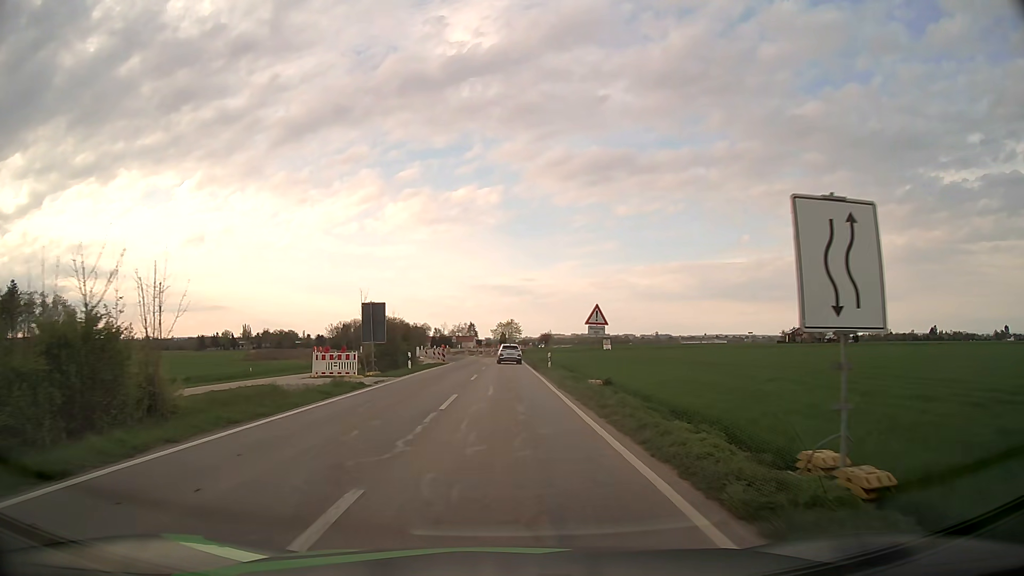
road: service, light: Day
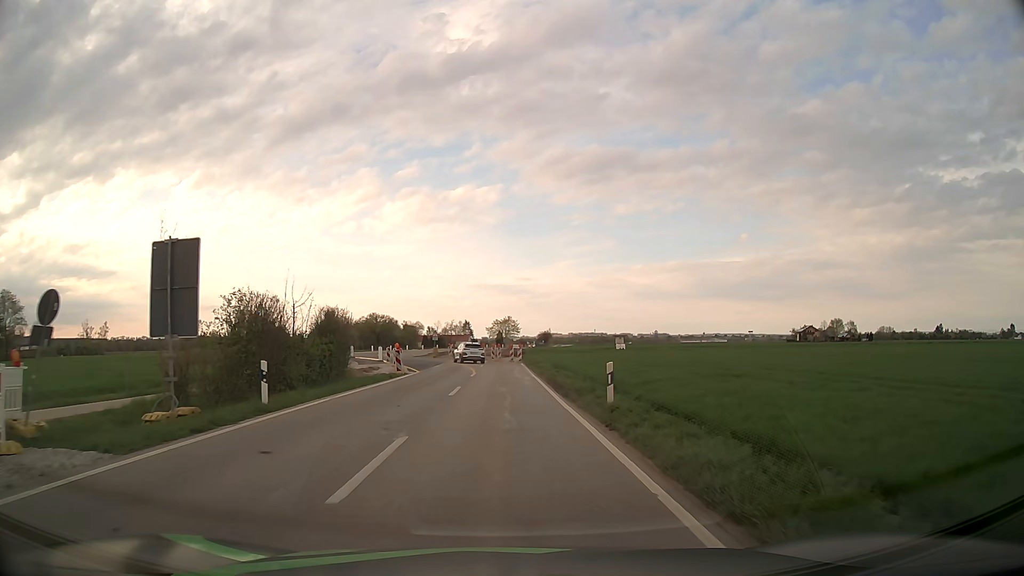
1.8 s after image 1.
(0.0, +21.2) m; 0°
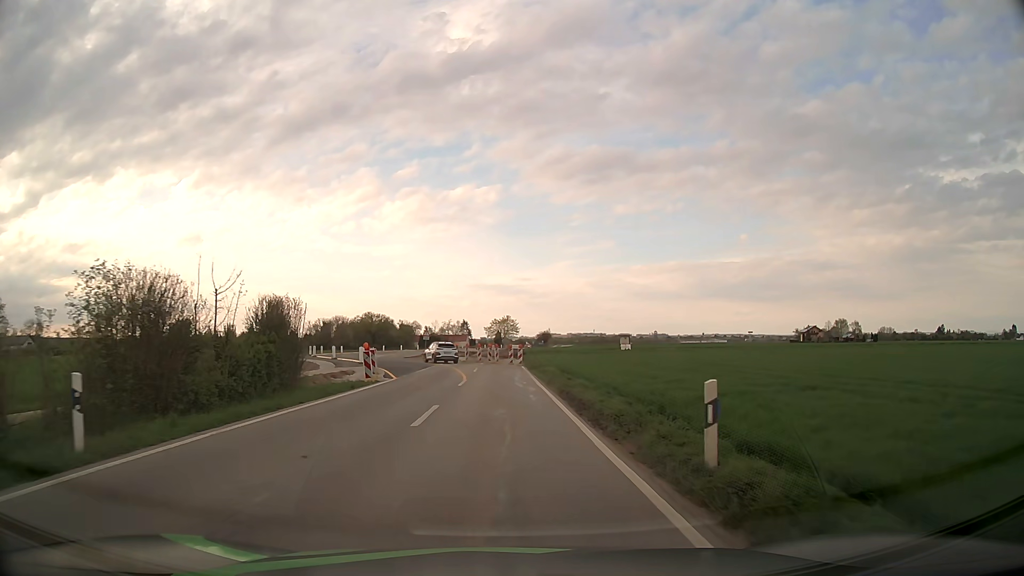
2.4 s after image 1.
(0.0, +6.9) m; 0°
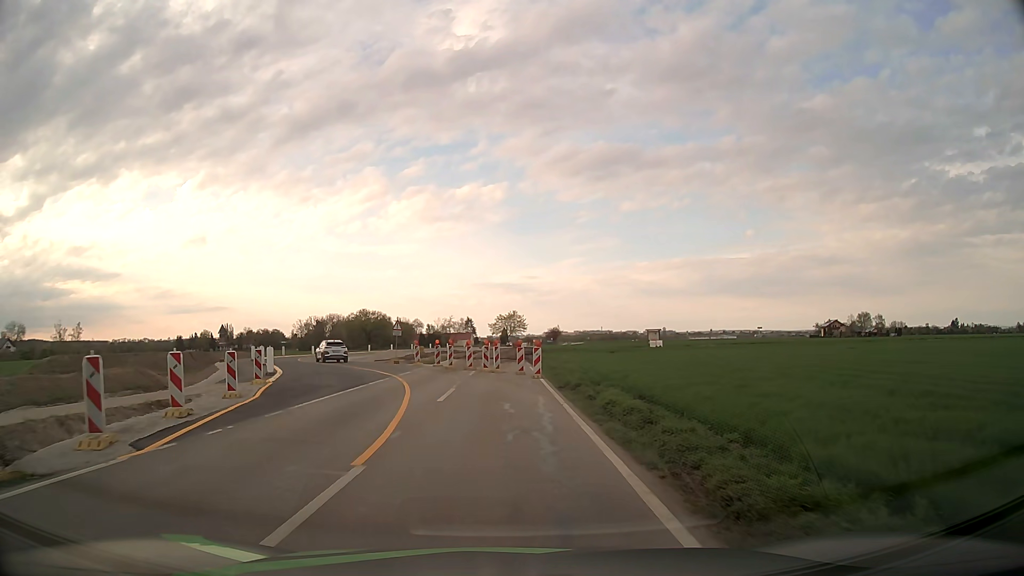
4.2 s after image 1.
(0.0, +20.2) m; -1°
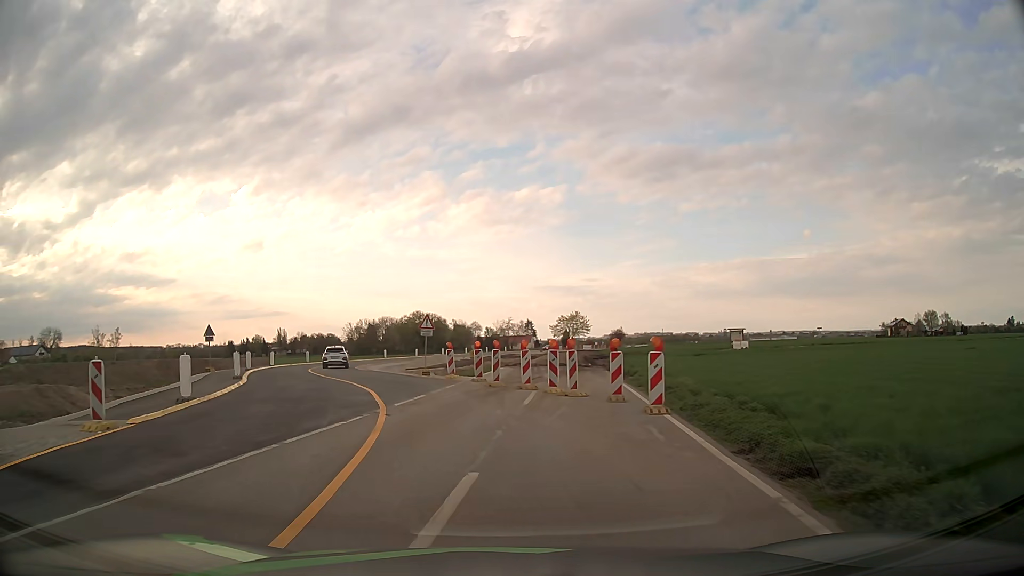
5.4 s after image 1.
(-0.4, +12.8) m; -5°
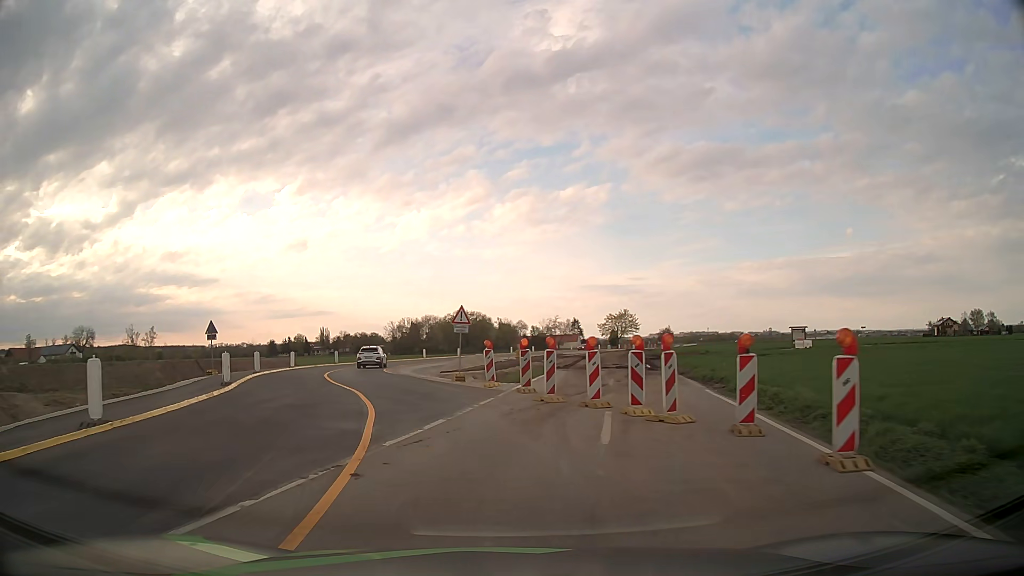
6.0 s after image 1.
(-0.2, +6.2) m; -4°
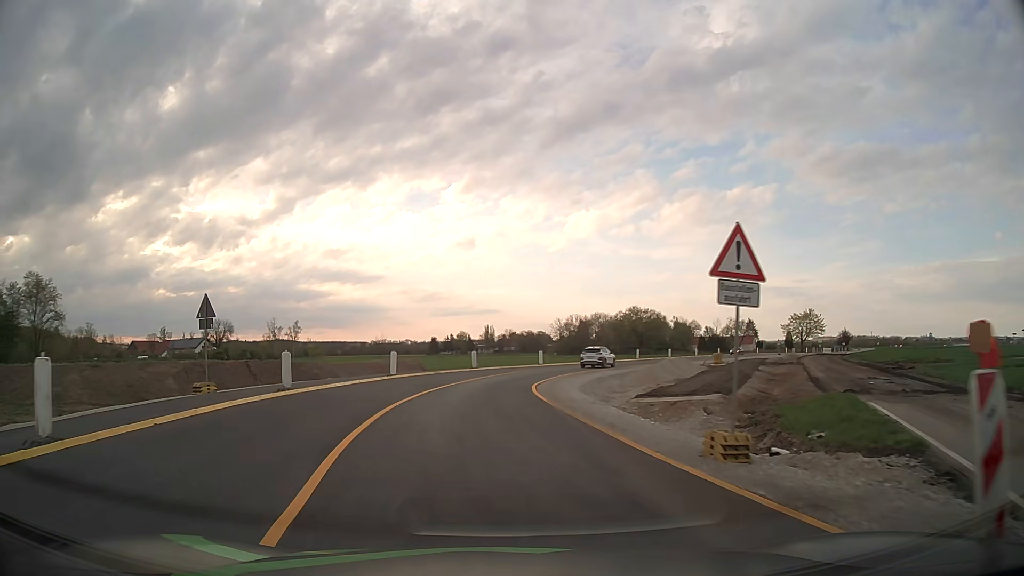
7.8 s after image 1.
(-2.4, +18.1) m; -15°
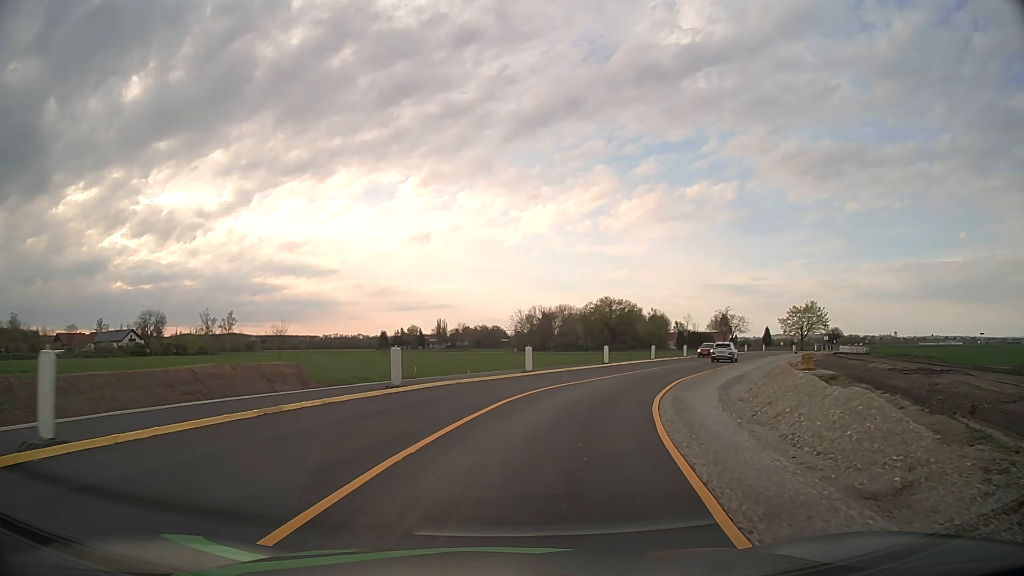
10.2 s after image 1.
(-0.6, +25.3) m; +4°
(+1, +10) (+2, +20) (+6, +29) (+10, +38) (+14, +48) (+18, +57) (+23, +66) (+27, +74) (+32, +83) (+37, +92) m
